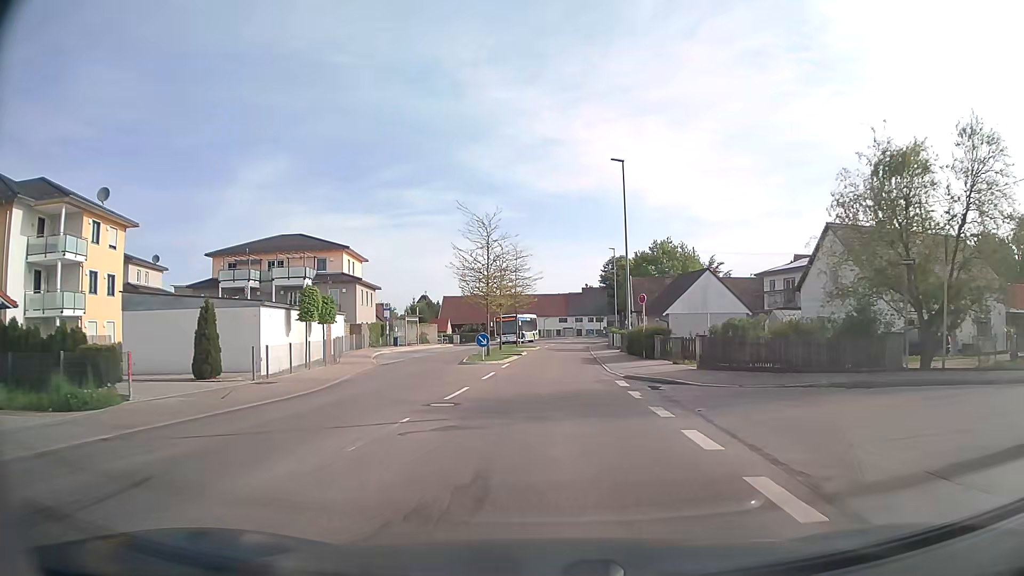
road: secondary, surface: asphalt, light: Day
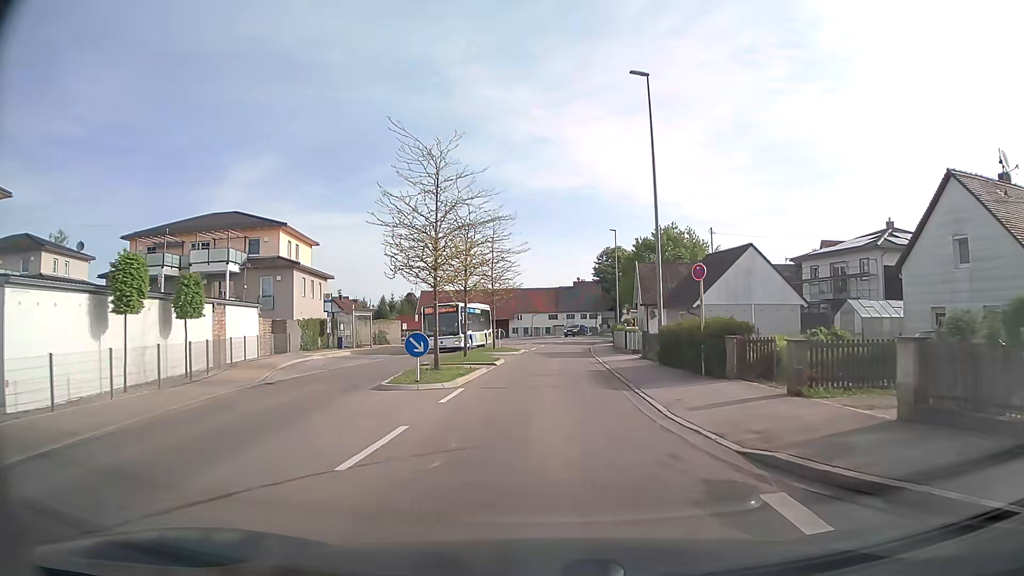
(+0.2, +13.1) m; +1°
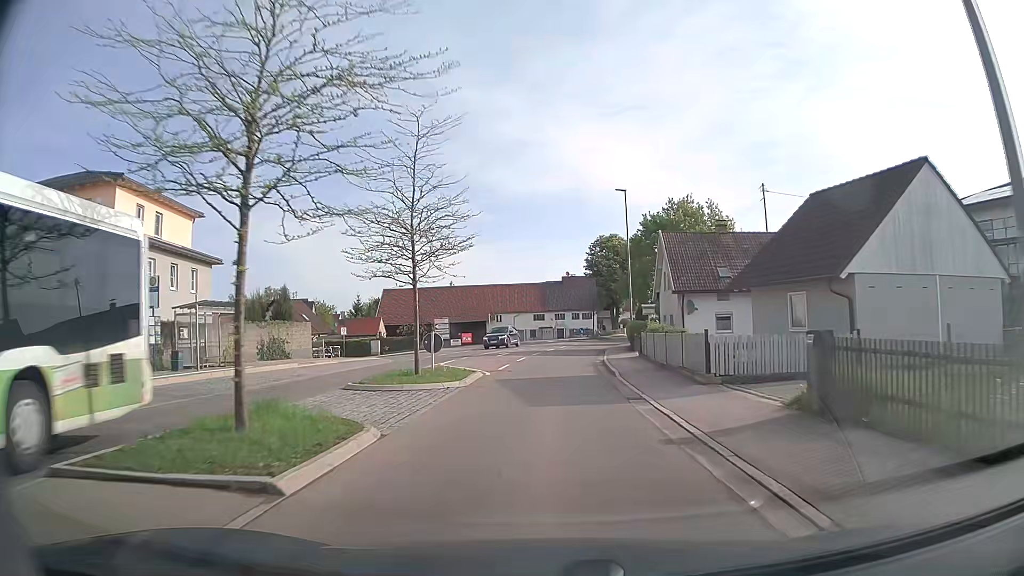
(+0.3, +19.7) m; +2°
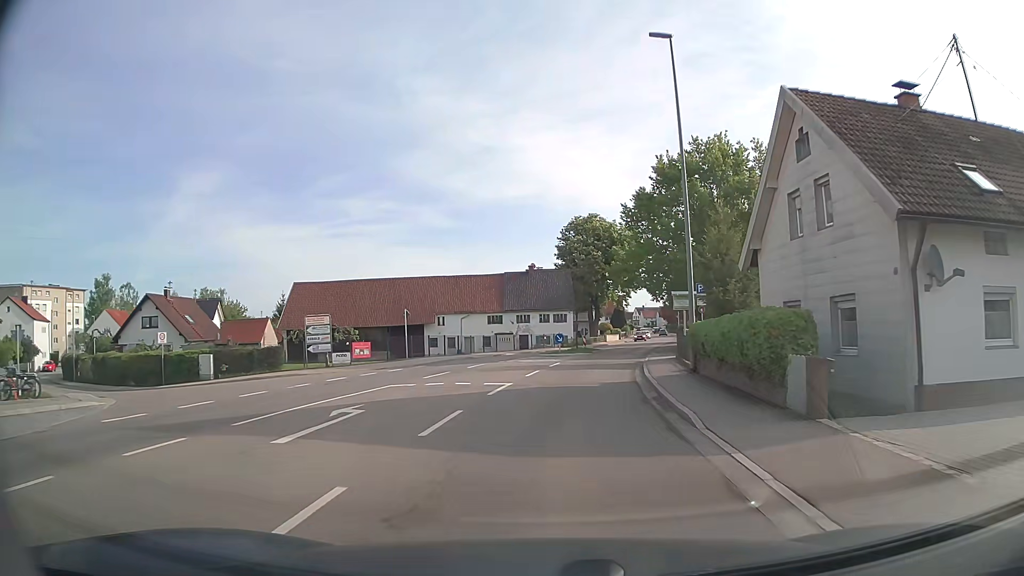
(+0.3, +26.3) m; +3°
(0, +10) (+1, +20) (+2, +30) (+4, +40) (+6, +49) (+9, +59) (+11, +69) (+13, +79) (+15, +88) (+17, +98) m
